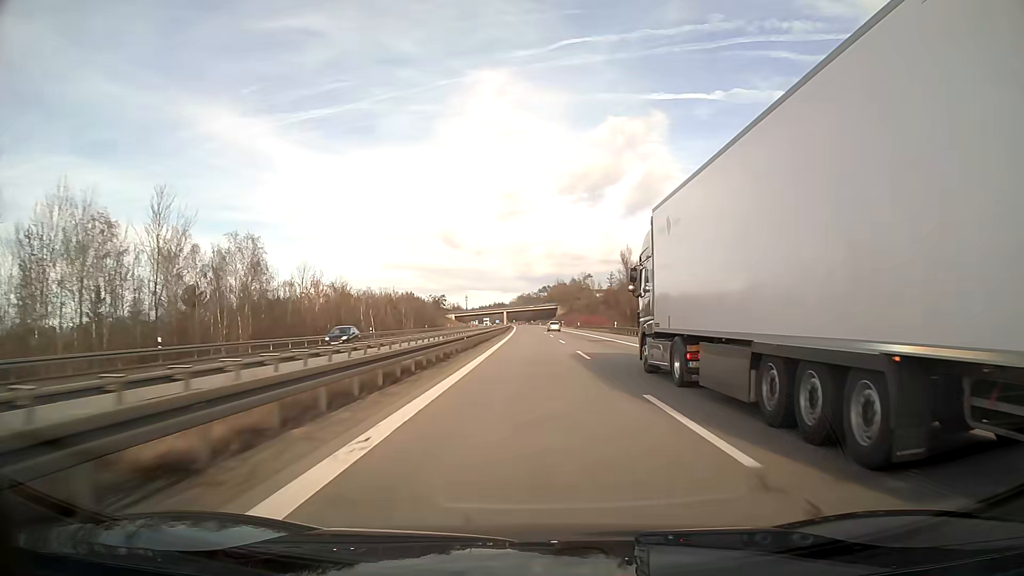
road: motorway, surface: asphalt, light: Day
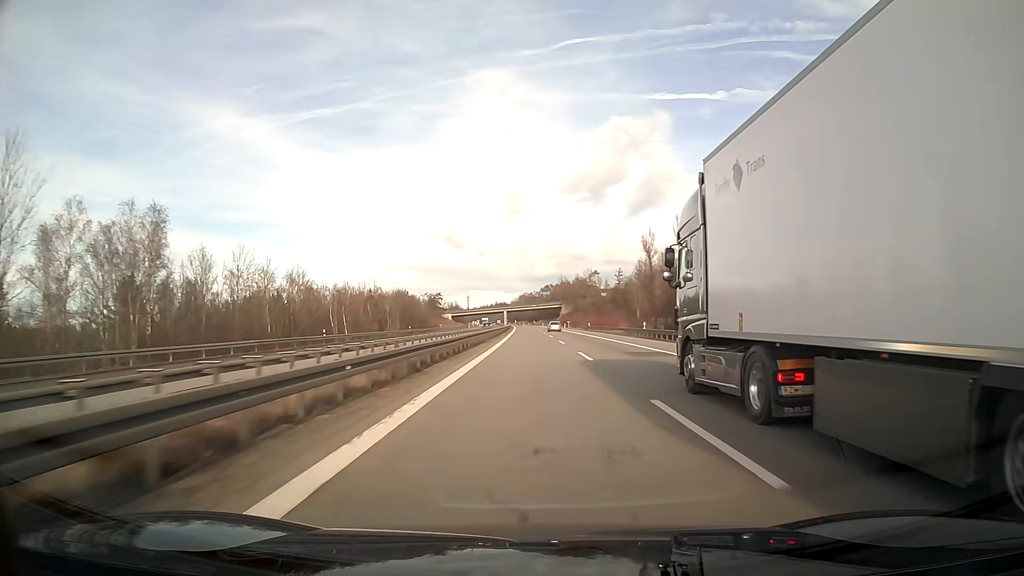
(0.0, +19.0) m; 0°
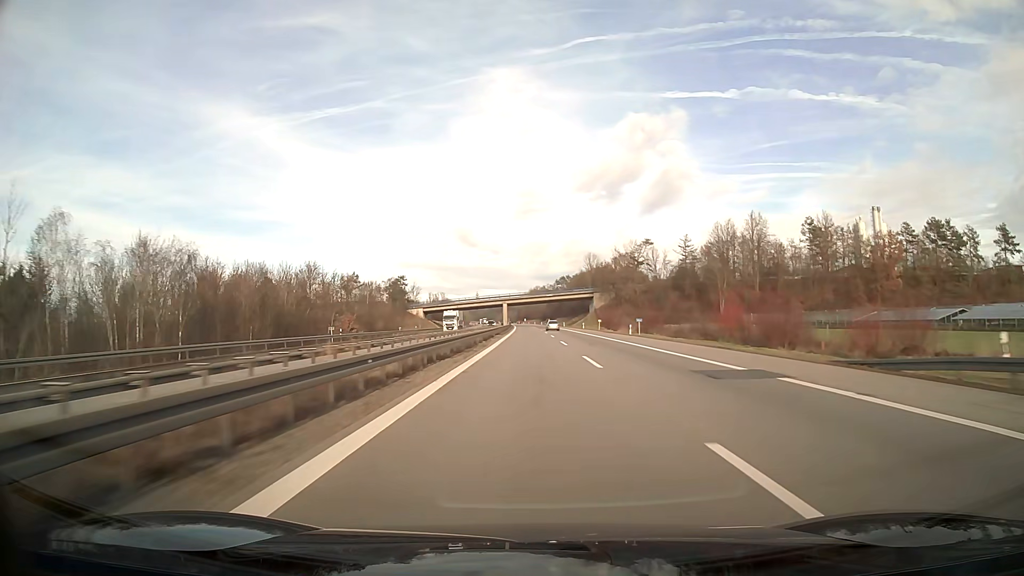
(-0.9, +95.0) m; -1°
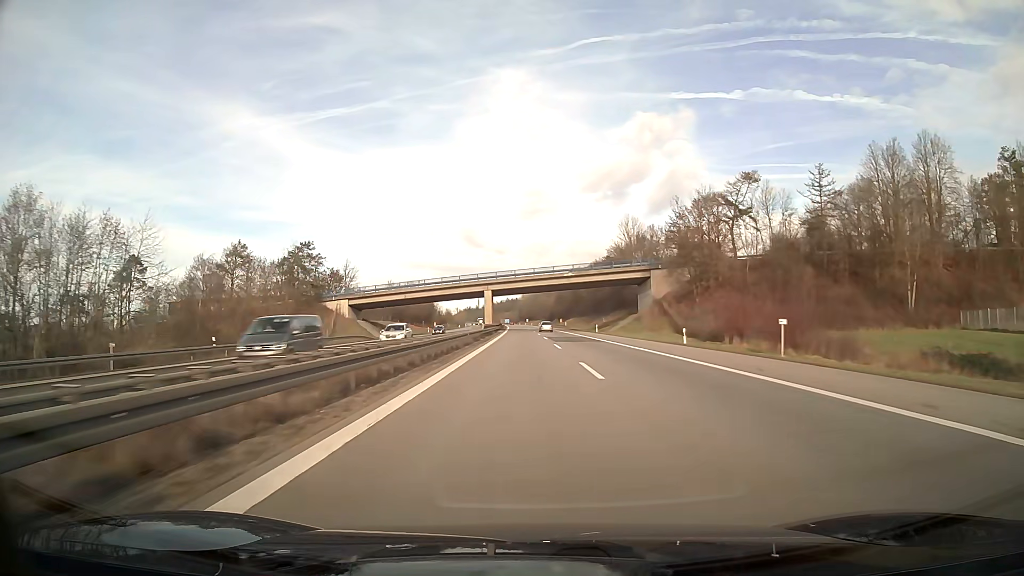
(-0.3, +76.1) m; 0°
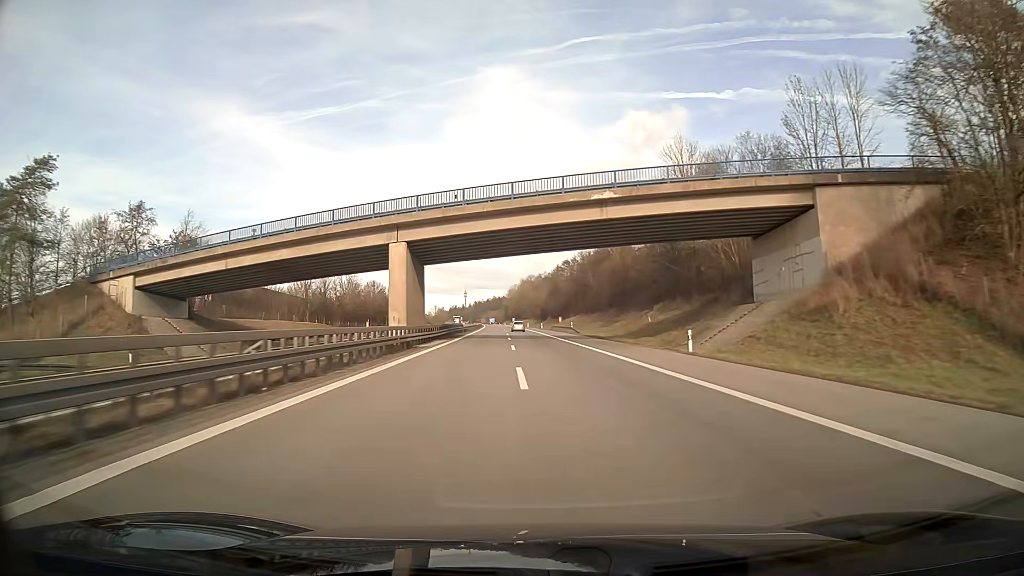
(+0.5, +57.0) m; +1°
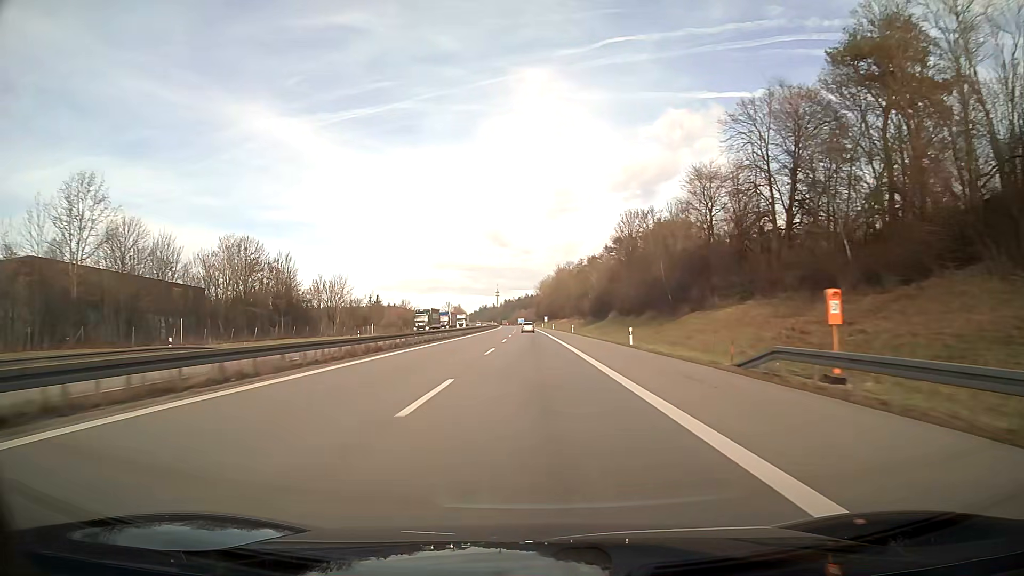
(-2.0, +95.1) m; -3°
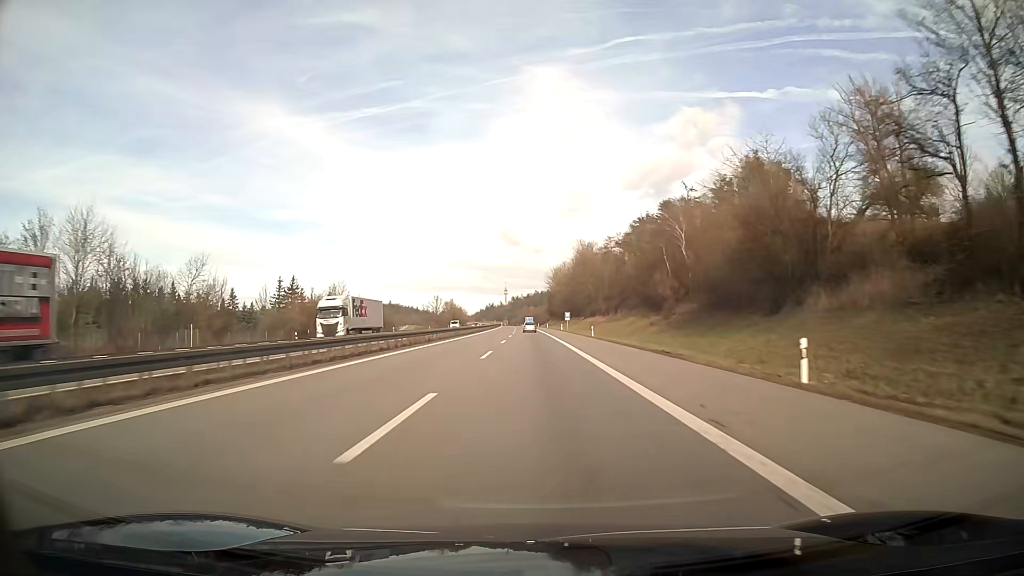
(-0.6, +76.2) m; -1°
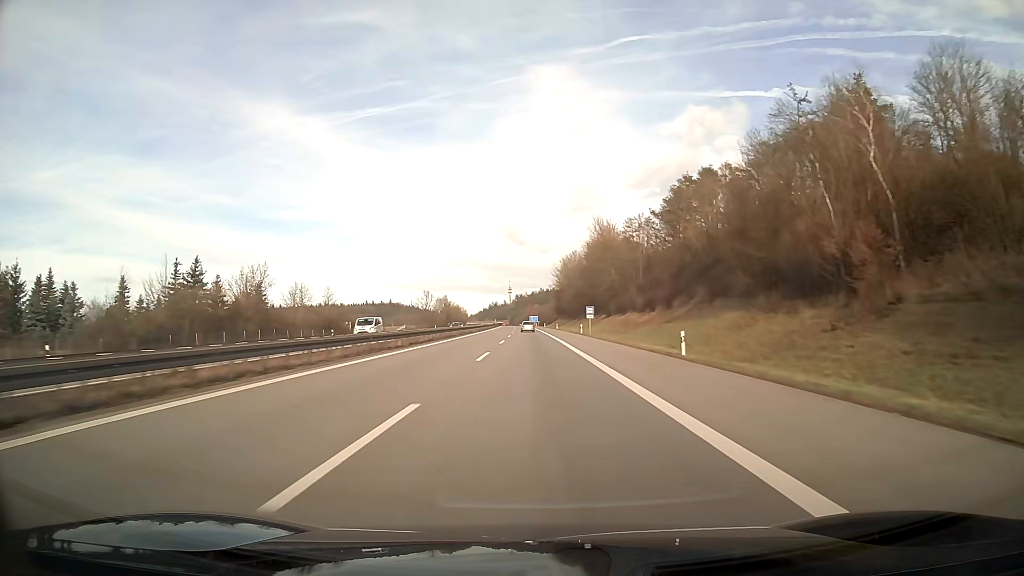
(-0.1, +38.1) m; 0°
